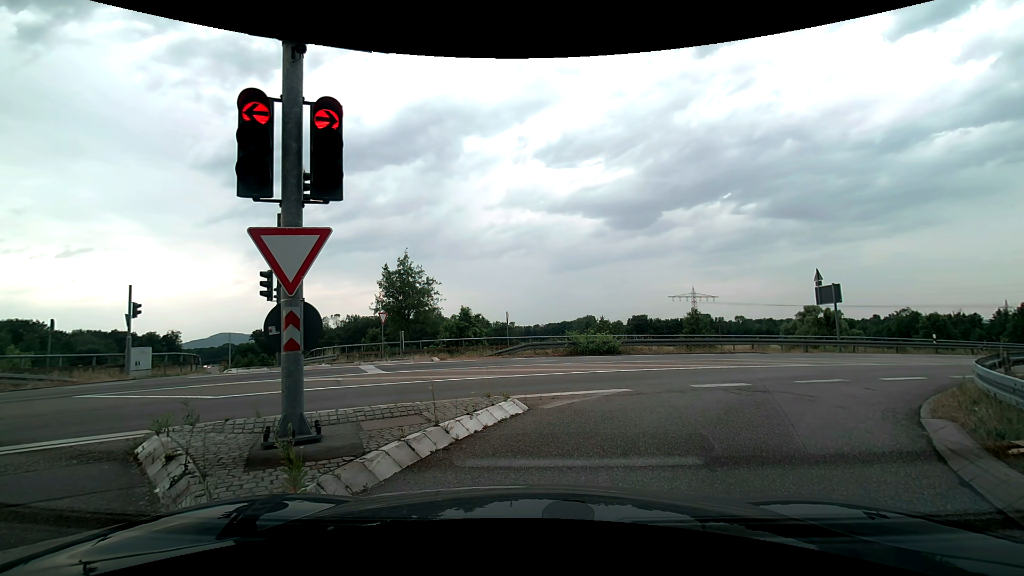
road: trunk_link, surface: asphalt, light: Day
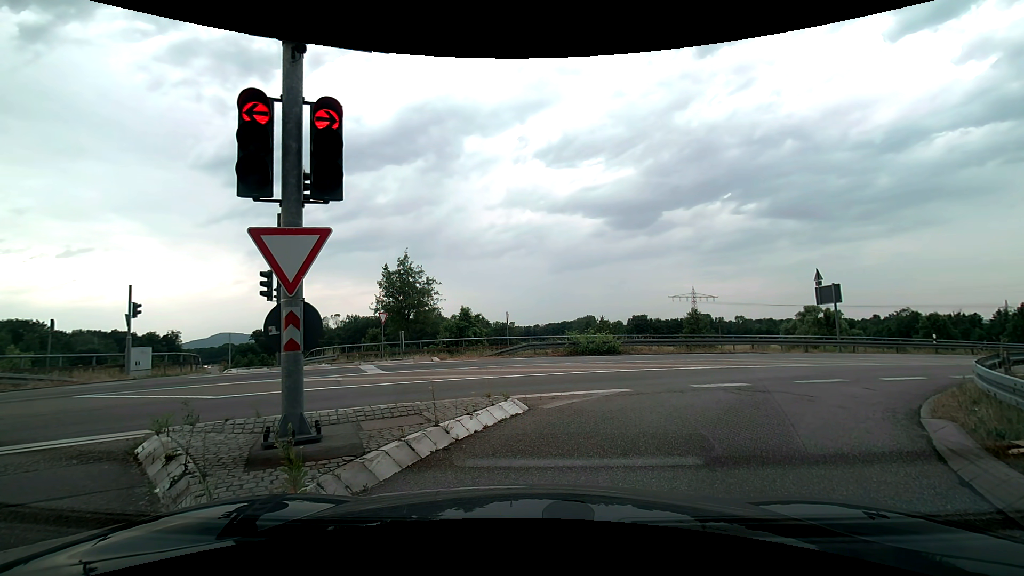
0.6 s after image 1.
(0.0, 0.0) m; 0°
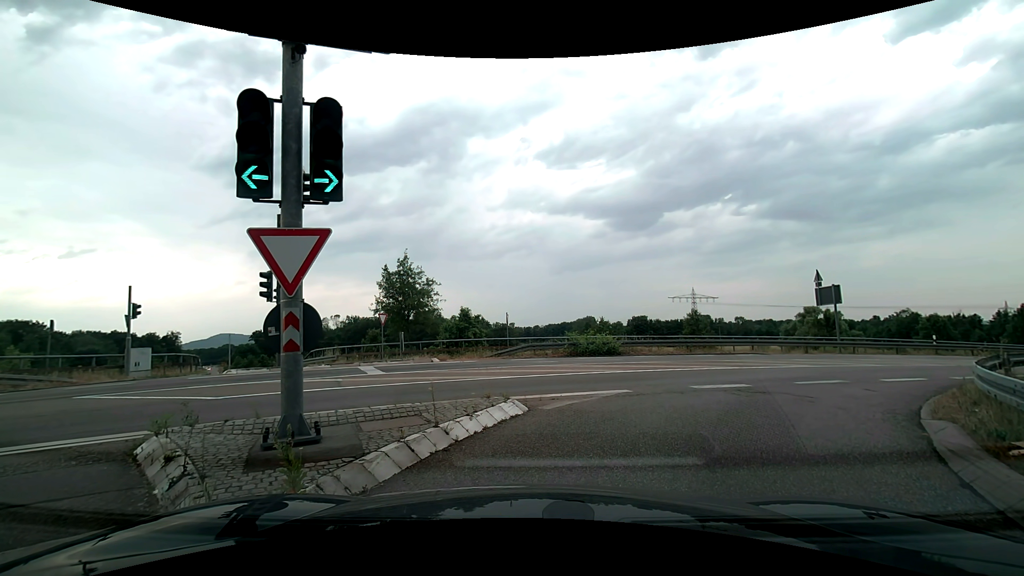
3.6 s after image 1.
(0.0, 0.0) m; 0°
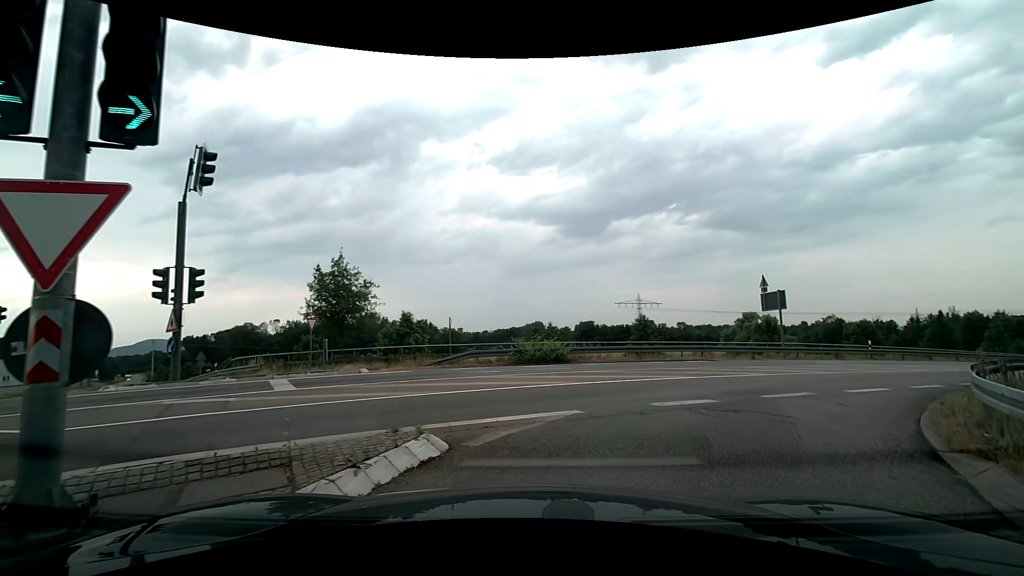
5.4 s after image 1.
(+0.1, +2.0) m; +8°
(+2, +10) (+9, +17) (+16, +24) (+24, +30) (+32, +36) (+41, +41) (+49, +47) (+57, +53) (+65, +59) (+73, +64) m
